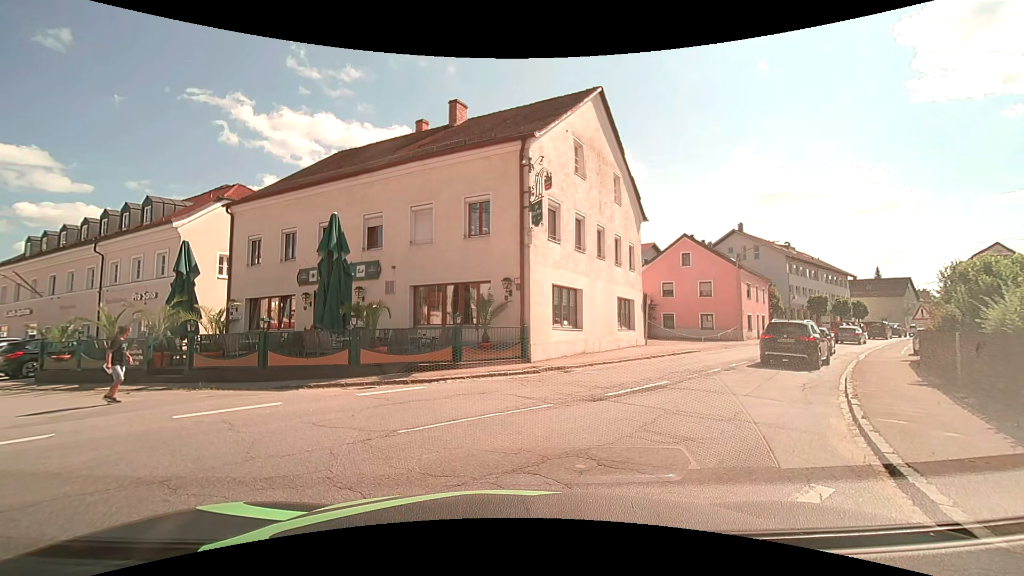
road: tertiary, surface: asphalt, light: Day
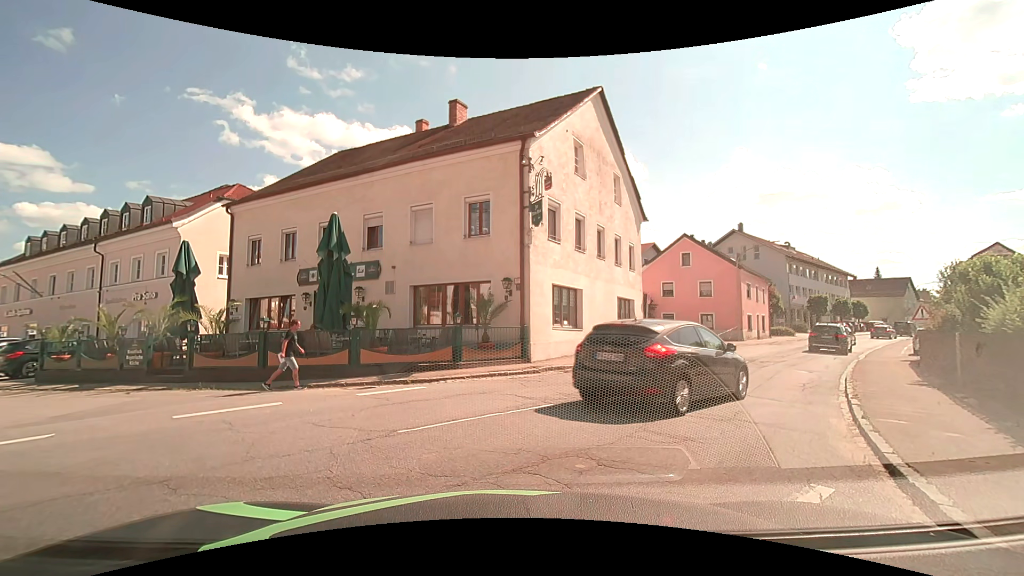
(0.0, 0.0) m; 0°
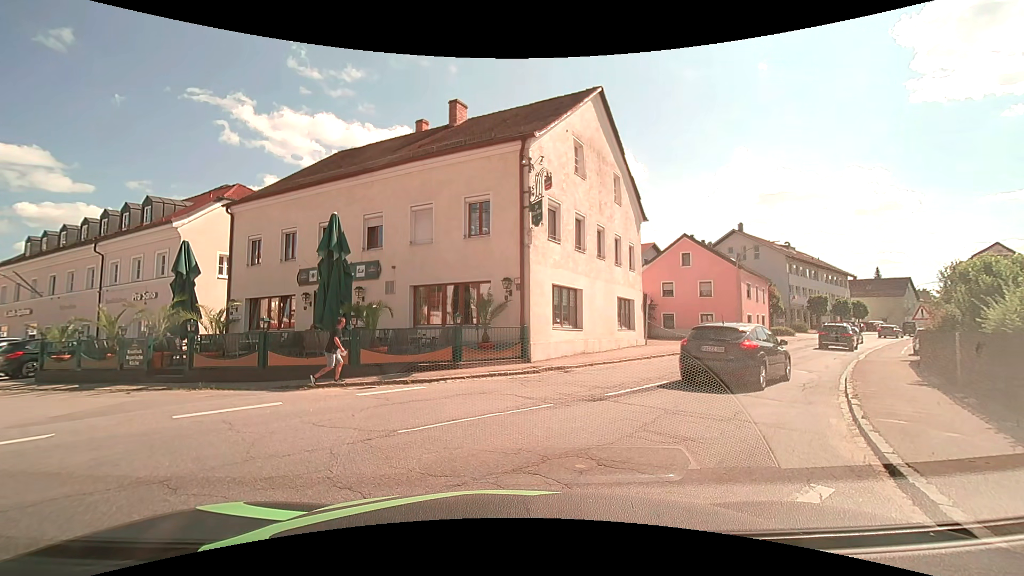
(0.0, 0.0) m; 0°
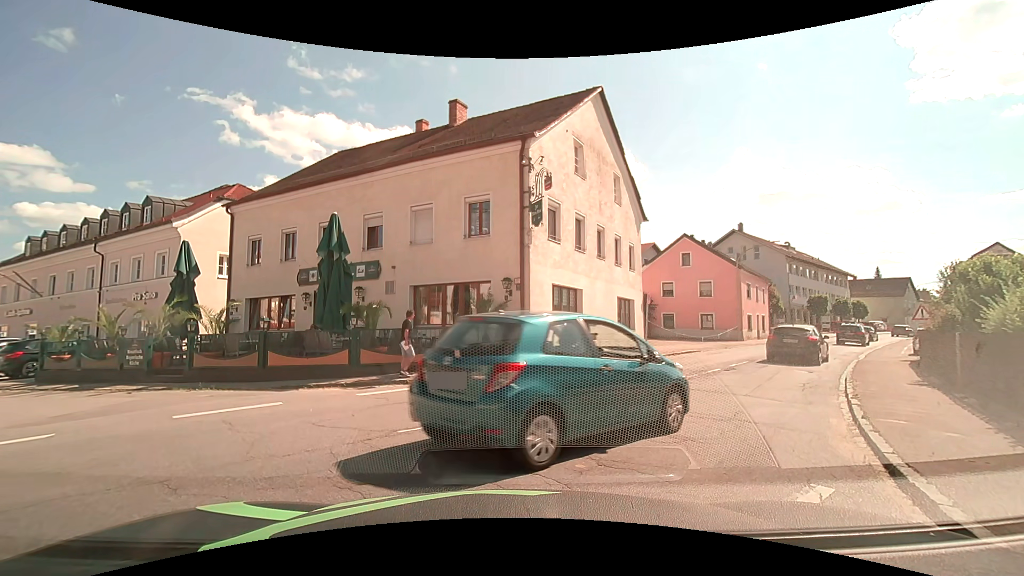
(0.0, 0.0) m; 0°
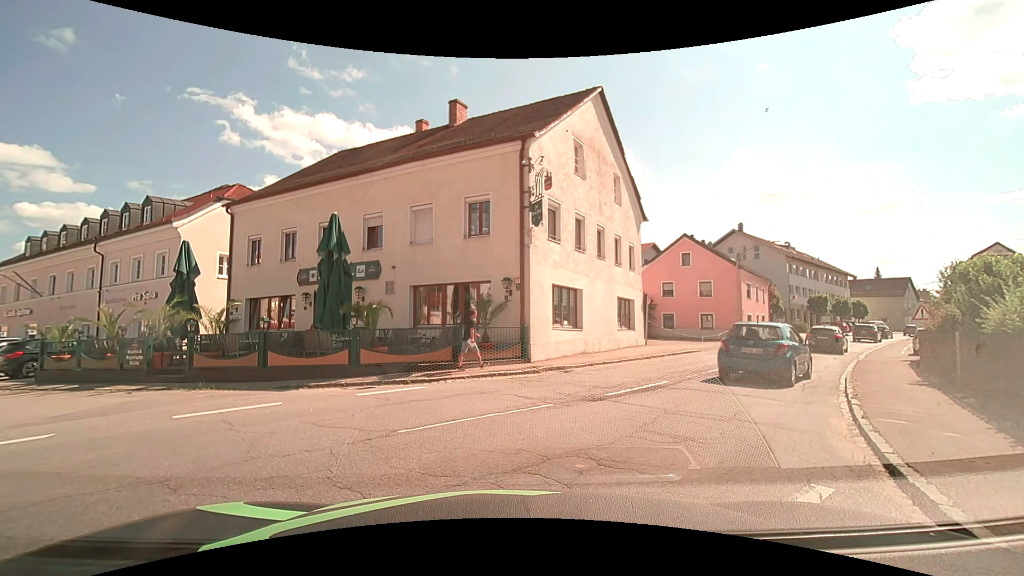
(0.0, 0.0) m; 0°
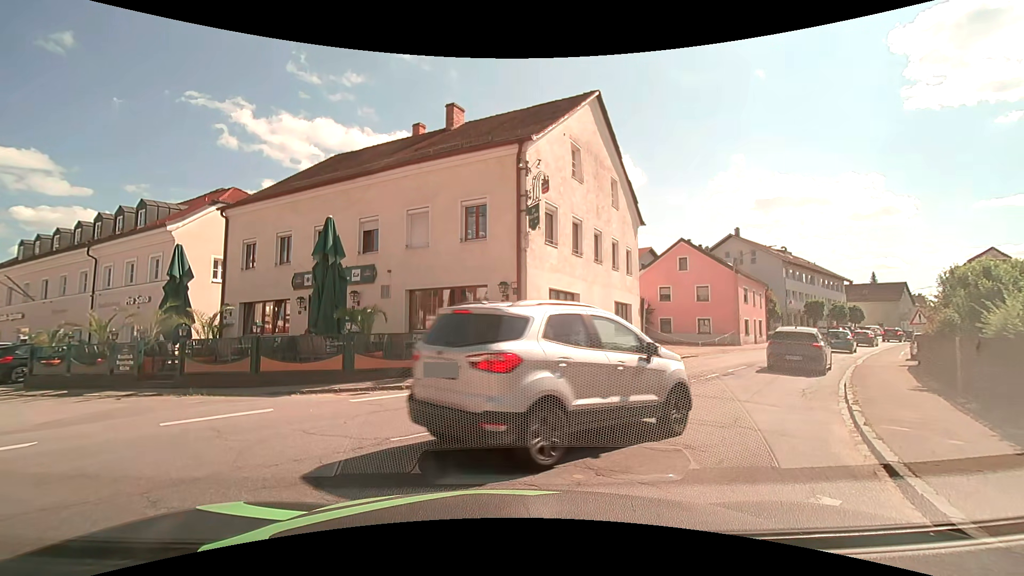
(0.0, +0.2) m; 0°
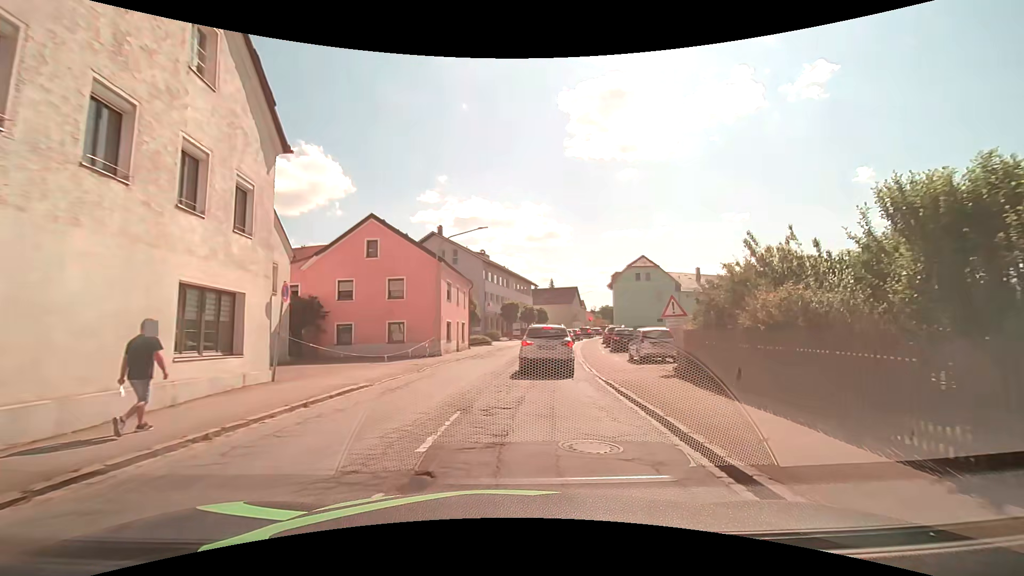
(+4.4, +12.2) m; +34°
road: secondary
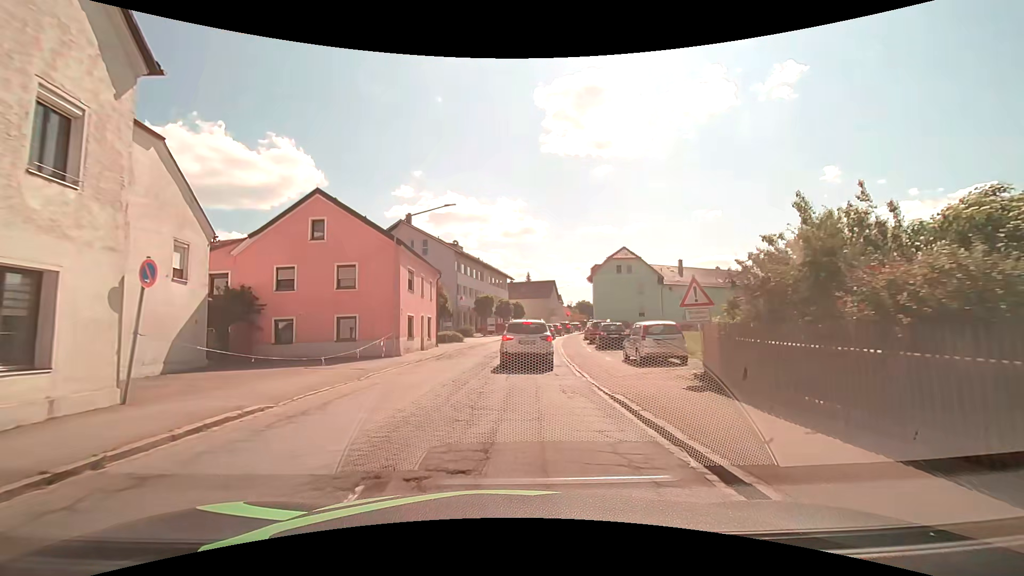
(+0.2, +4.3) m; +3°
